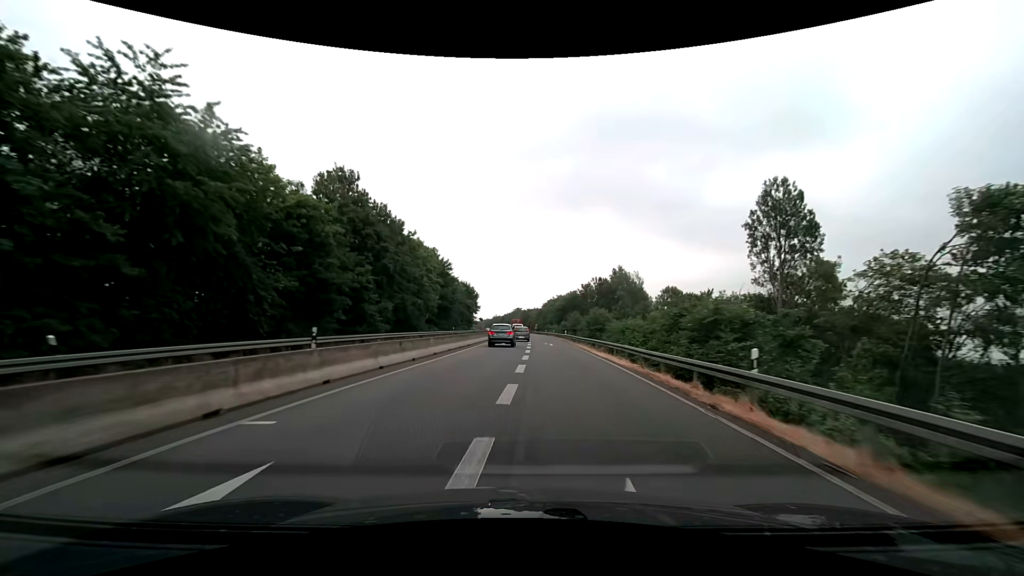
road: trunk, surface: asphalt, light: Day
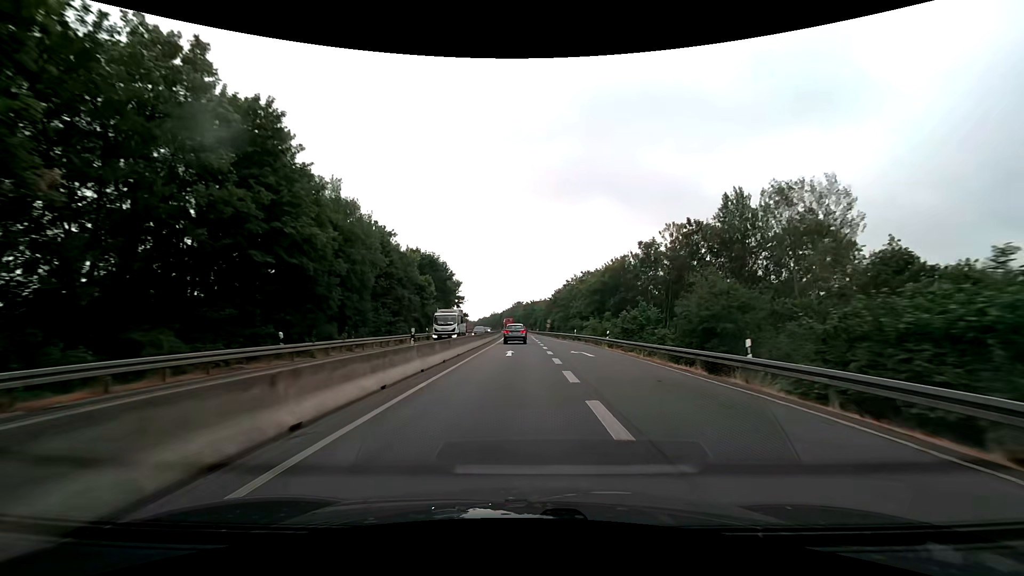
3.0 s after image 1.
(-0.1, +57.1) m; 0°
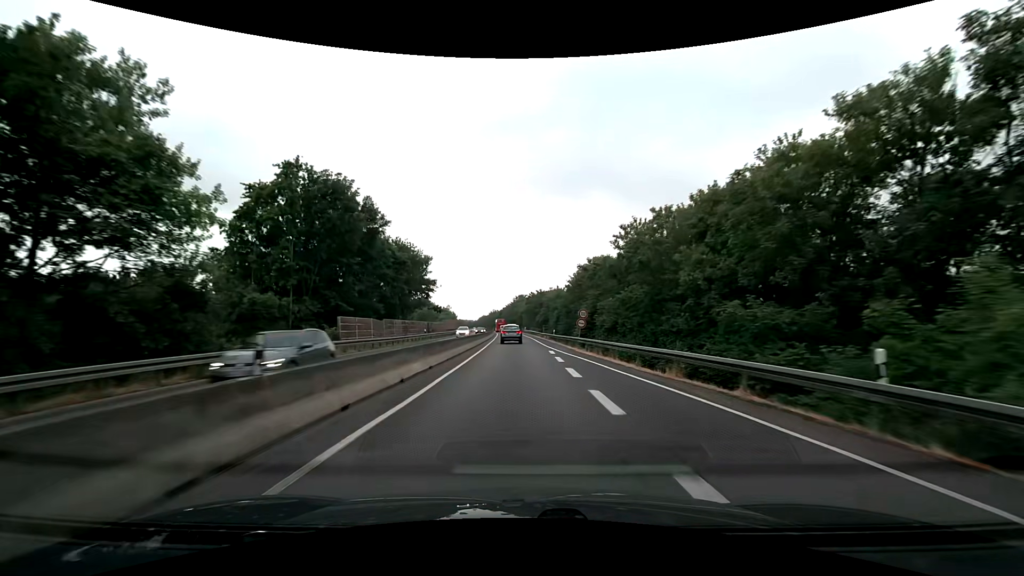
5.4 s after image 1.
(+0.1, +46.7) m; 0°
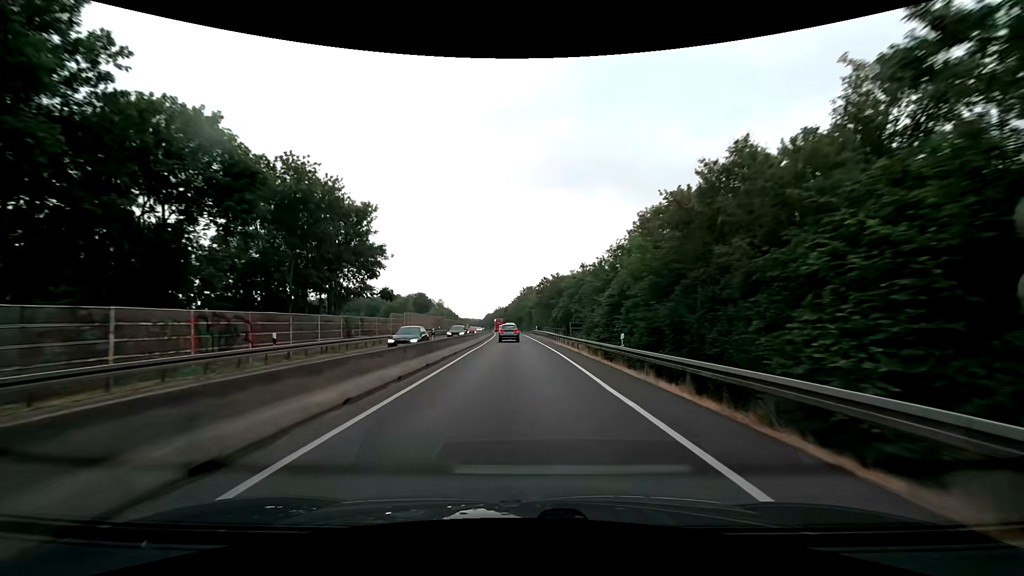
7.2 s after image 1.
(-0.2, +35.9) m; -1°
(0, +10) (0, +20) (0, +30) (-1, +40) (-1, +50) (-1, +60) (-1, +70) (-2, +80) (-2, +90) (-3, +100) m
